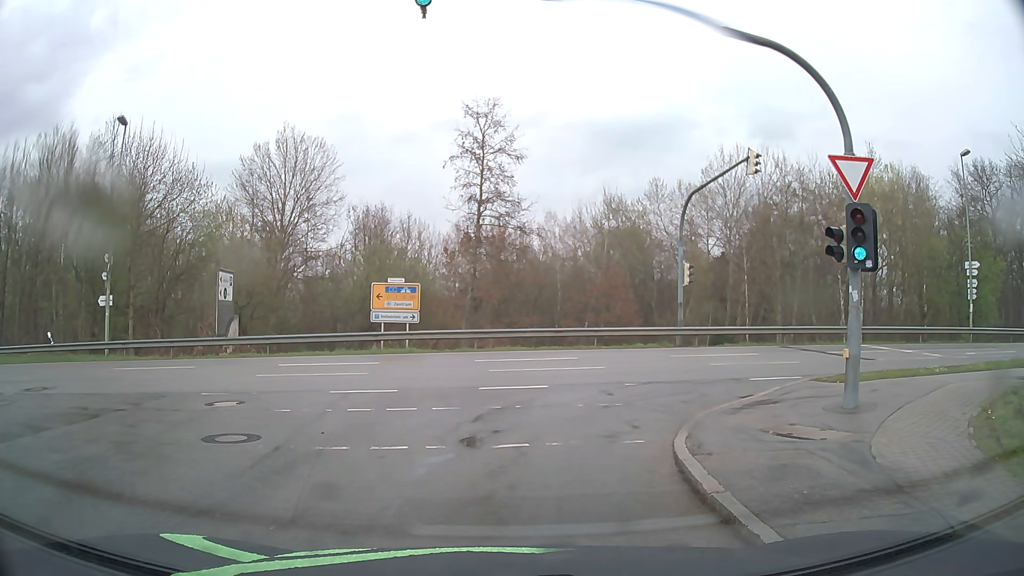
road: residential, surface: asphalt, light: Day
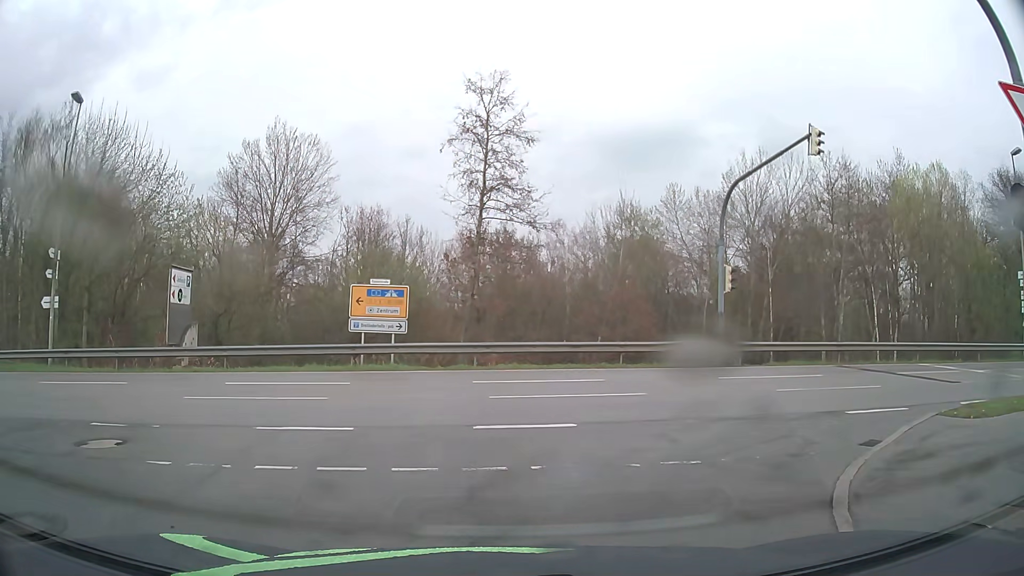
(-0.1, +4.9) m; 0°
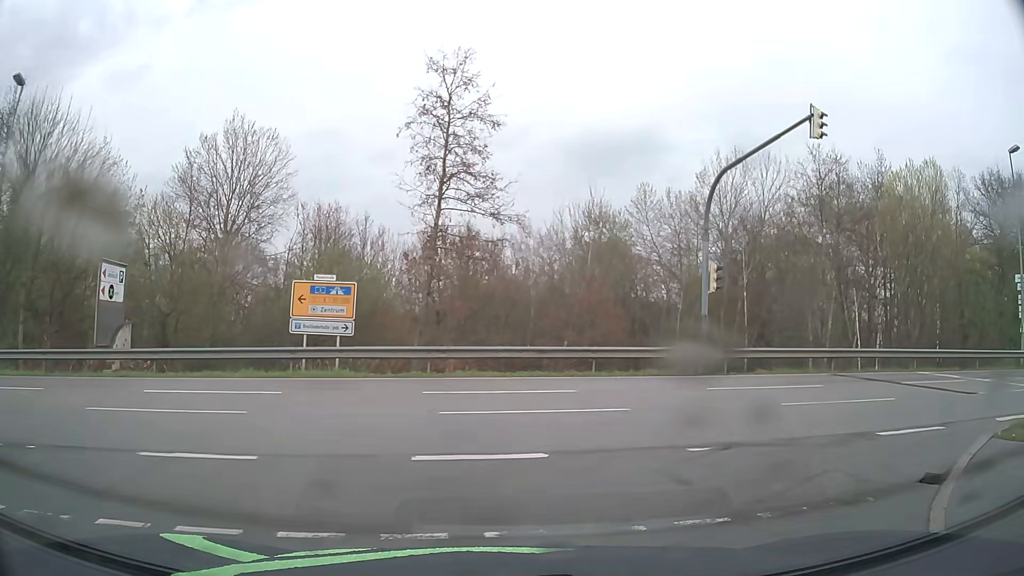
(0.0, +2.4) m; +1°
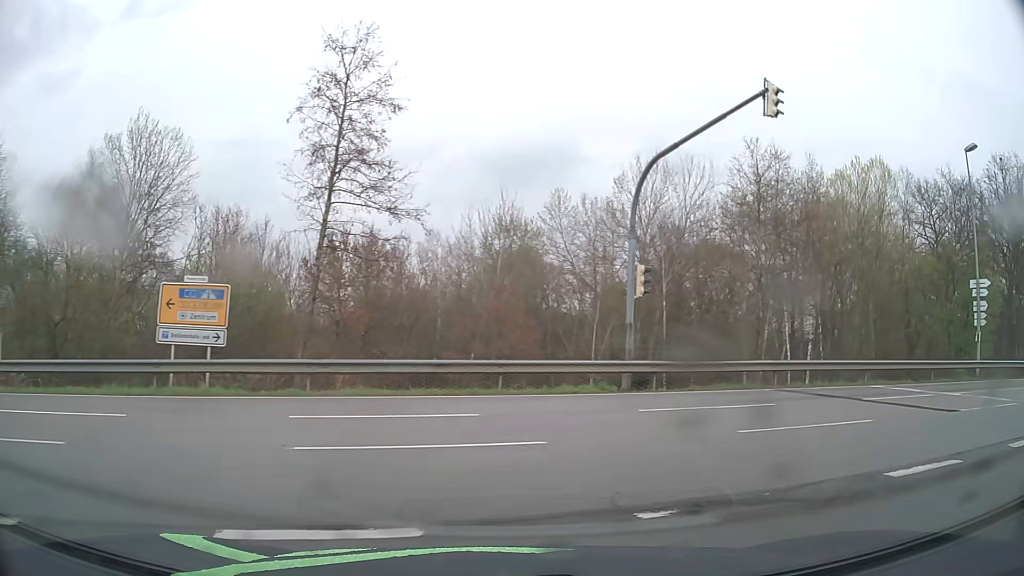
(+0.2, +2.7) m; +8°
(+4, +9) (+13, +13) (+23, +15) (+32, +18) (+42, +20) (+52, +23) (+61, +25) (+71, +28) (+81, +30) (+90, +33) m
